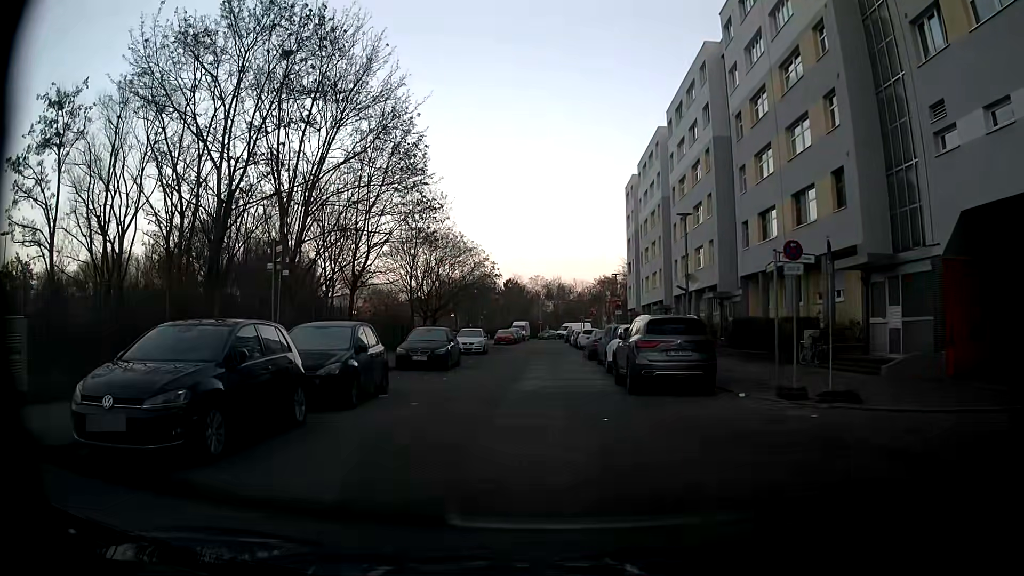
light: Day
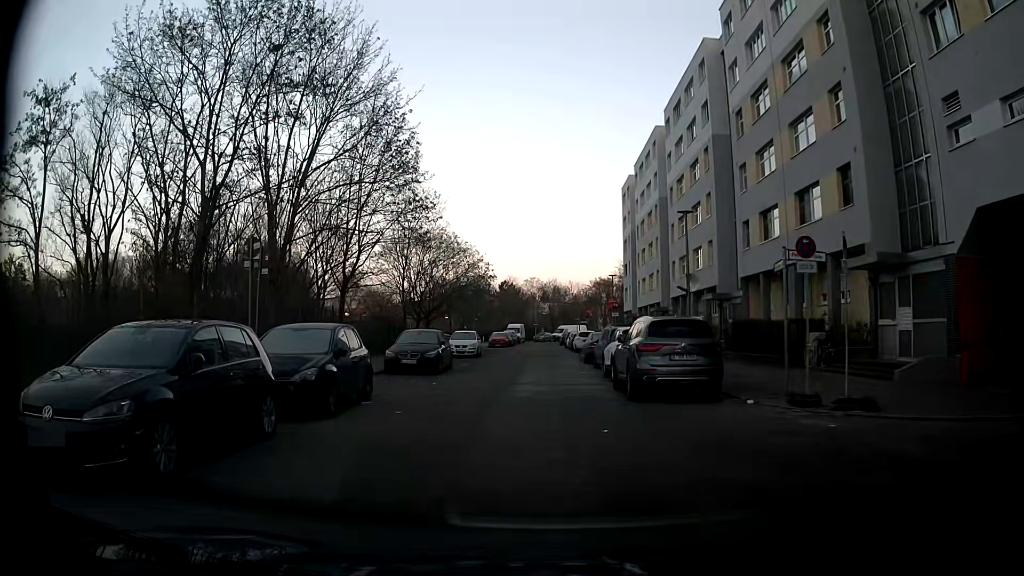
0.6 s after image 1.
(0.0, +0.8) m; 0°
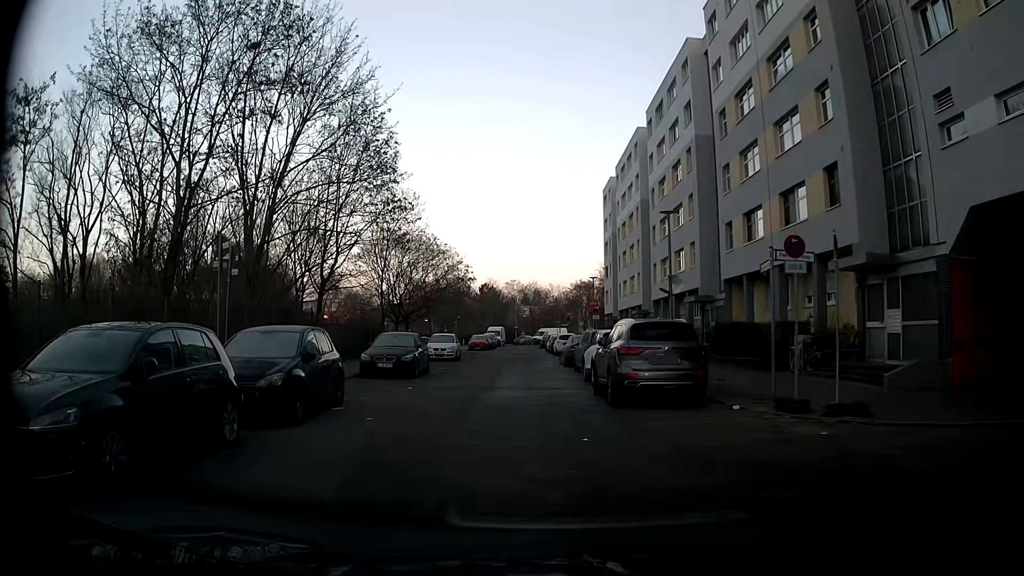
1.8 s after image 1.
(0.0, +0.5) m; 0°
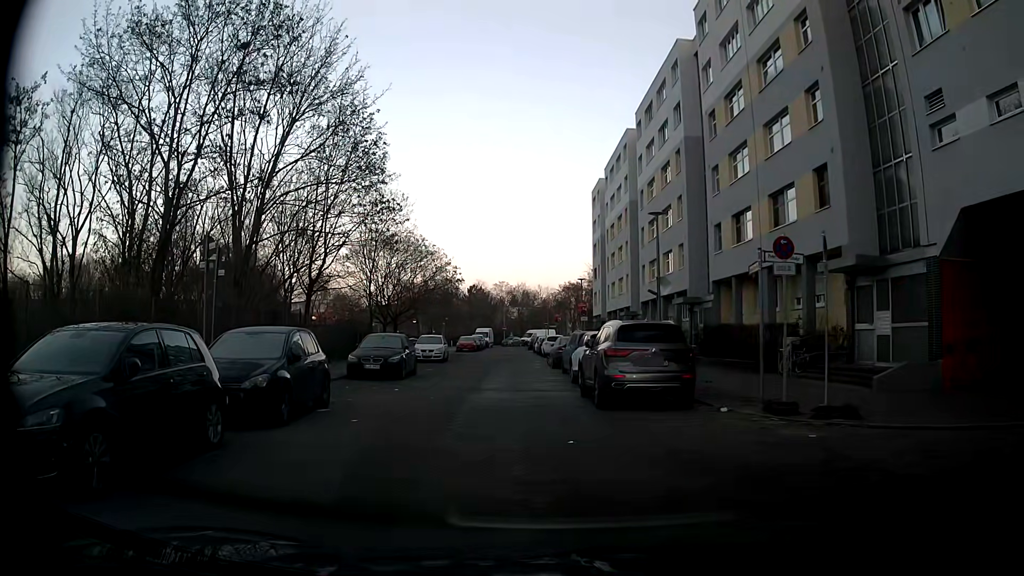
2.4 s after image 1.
(0.0, +0.1) m; 0°
